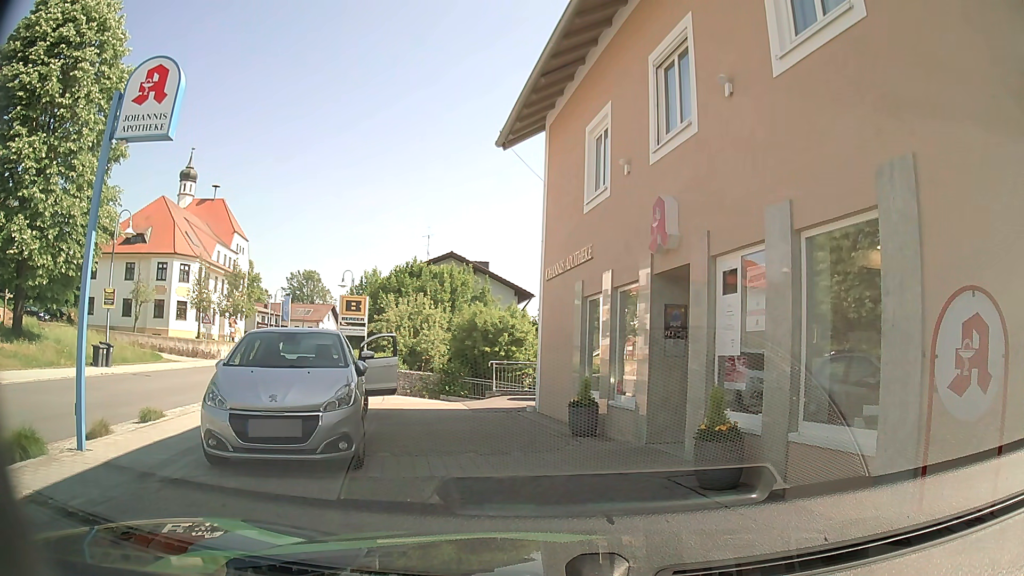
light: Day
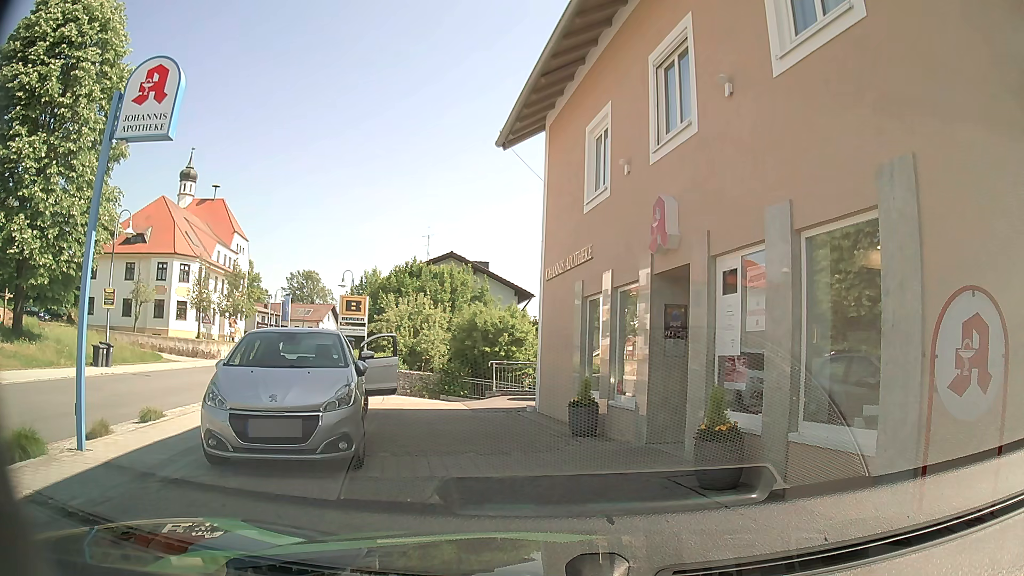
(0.0, 0.0) m; 0°
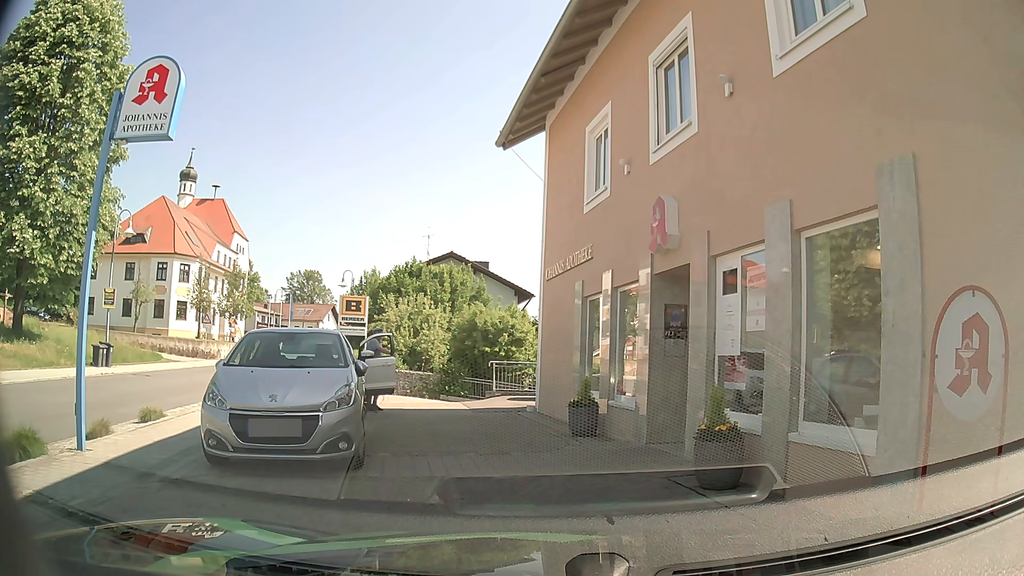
(0.0, 0.0) m; 0°
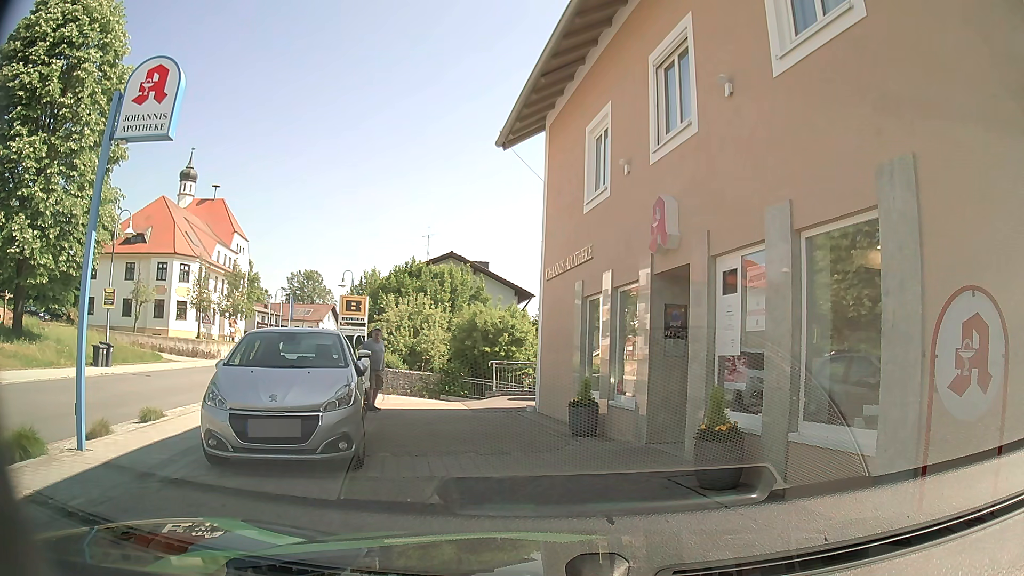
(0.0, 0.0) m; 0°
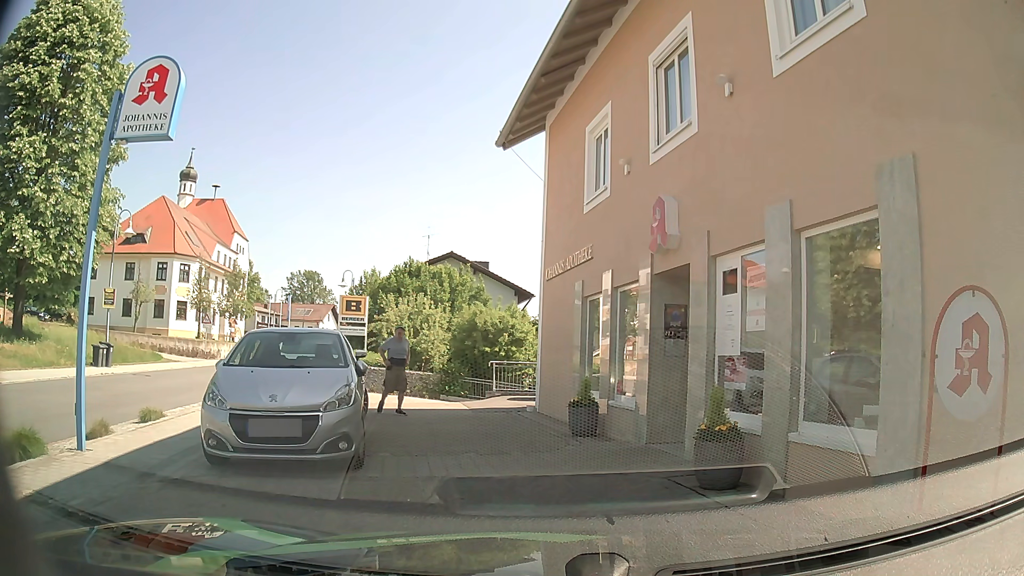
(0.0, 0.0) m; 0°
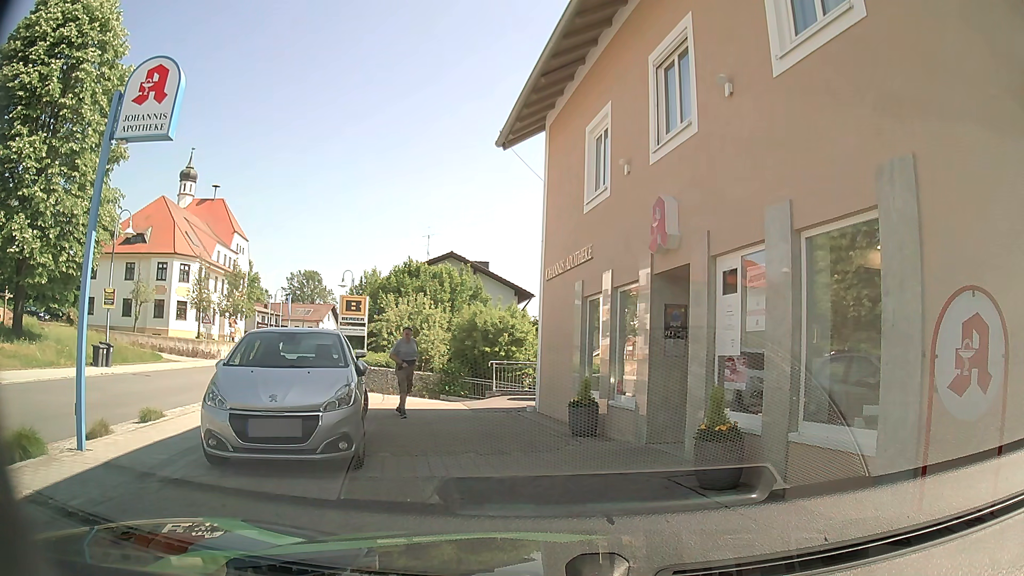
(0.0, 0.0) m; 0°
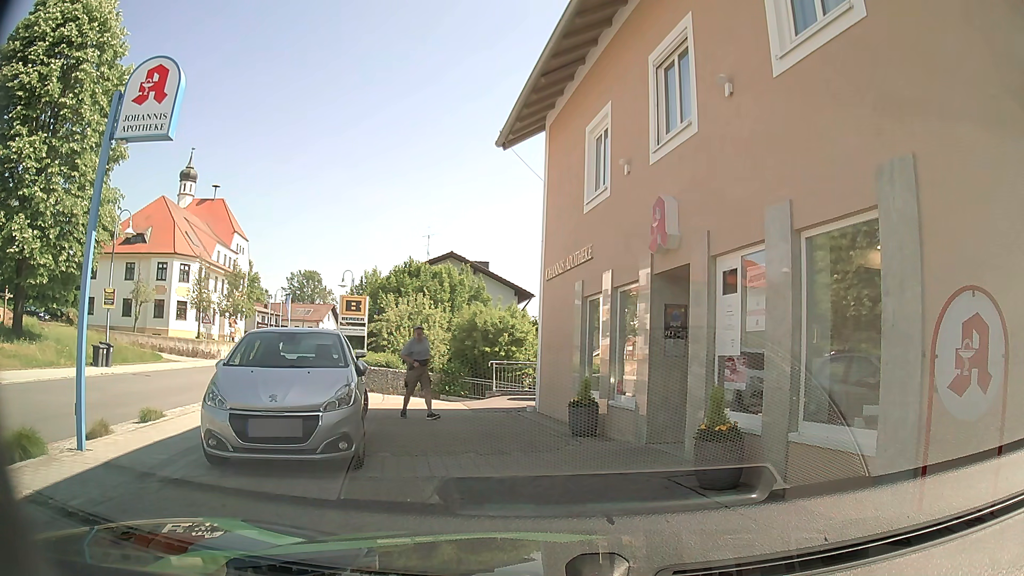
(0.0, 0.0) m; 0°
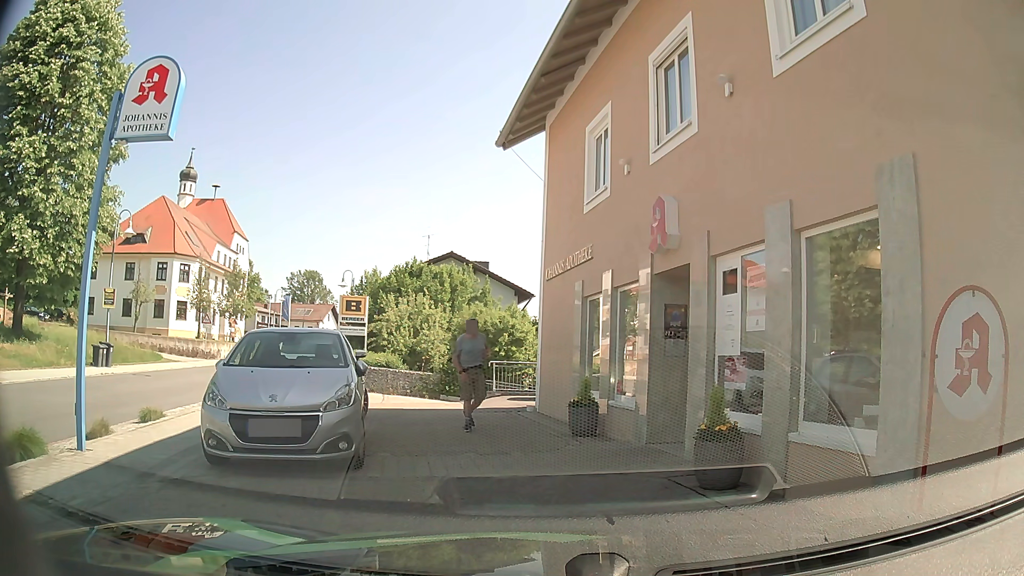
(0.0, 0.0) m; 0°
